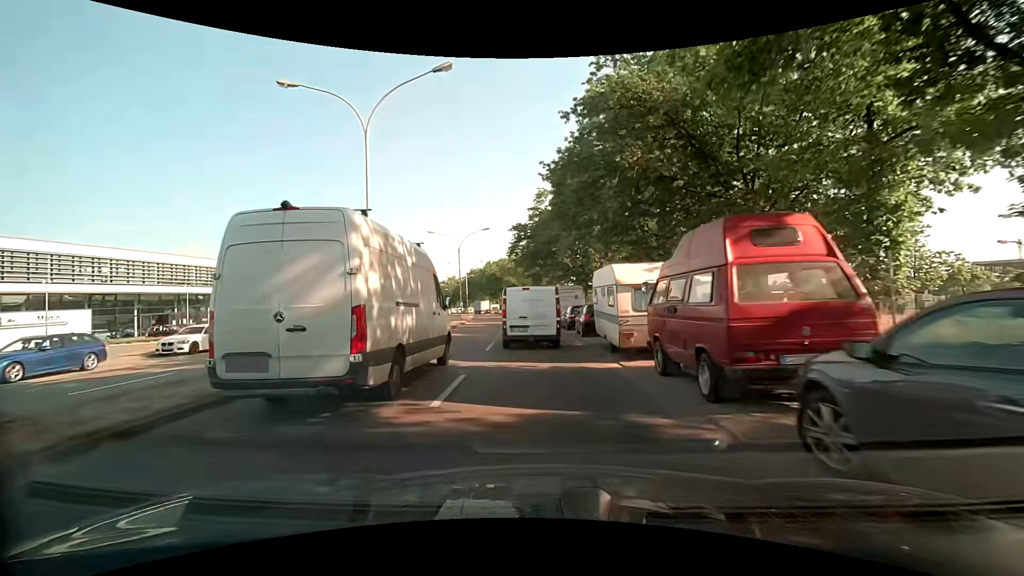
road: secondary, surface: asphalt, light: Day
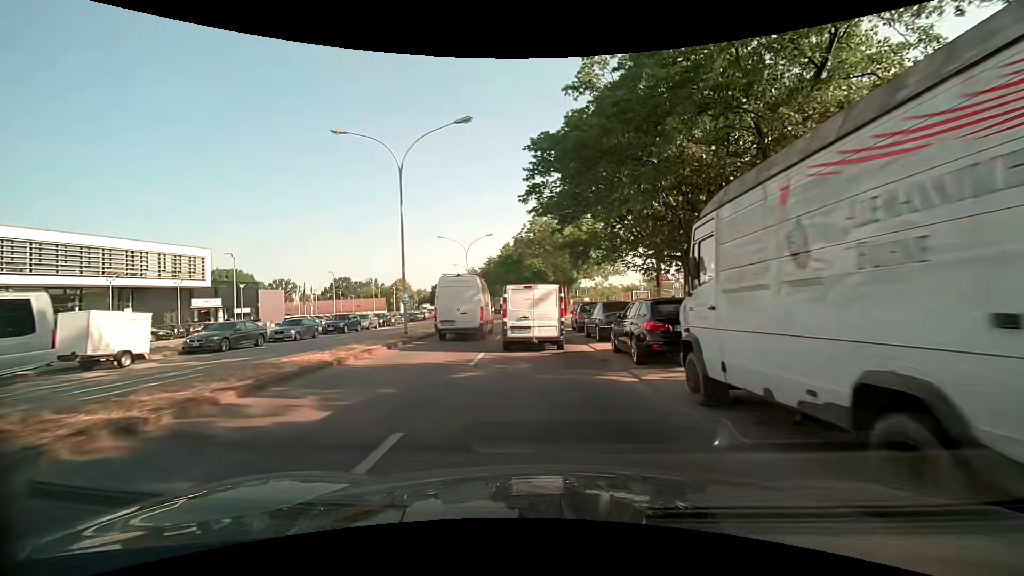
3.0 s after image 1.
(-1.6, +31.5) m; -4°
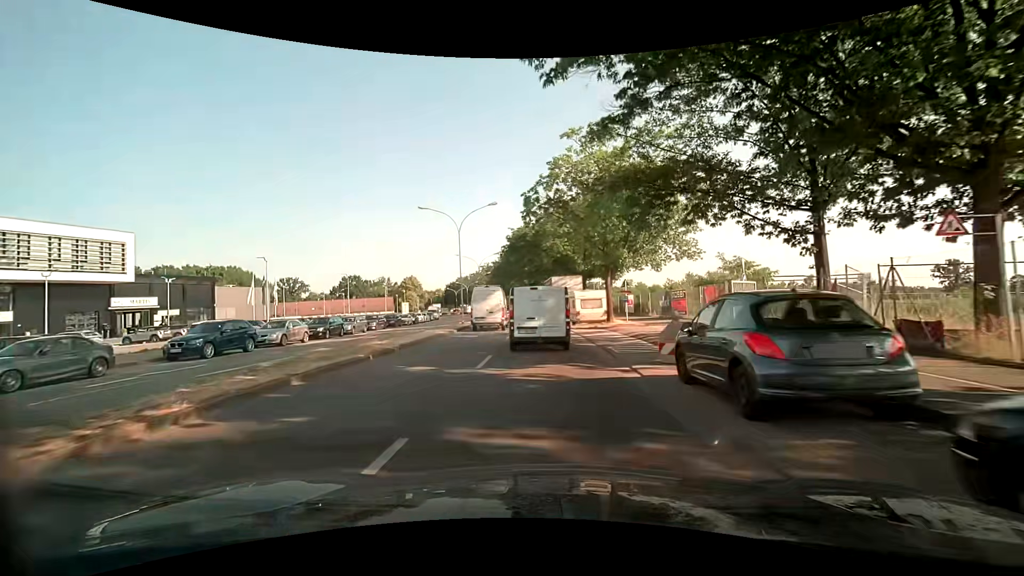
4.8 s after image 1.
(-0.4, +18.2) m; -2°
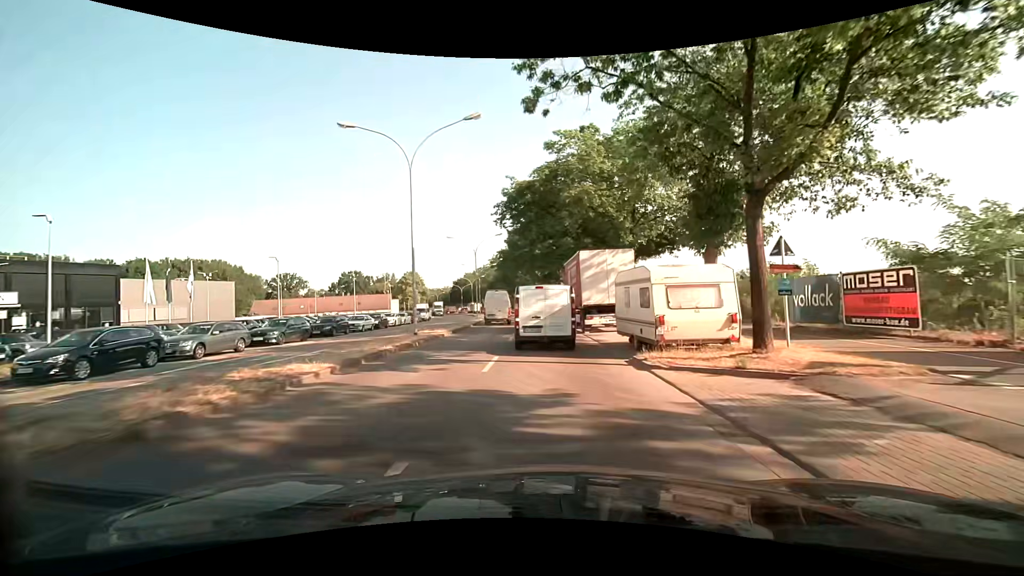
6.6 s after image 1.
(-0.4, +18.9) m; -2°
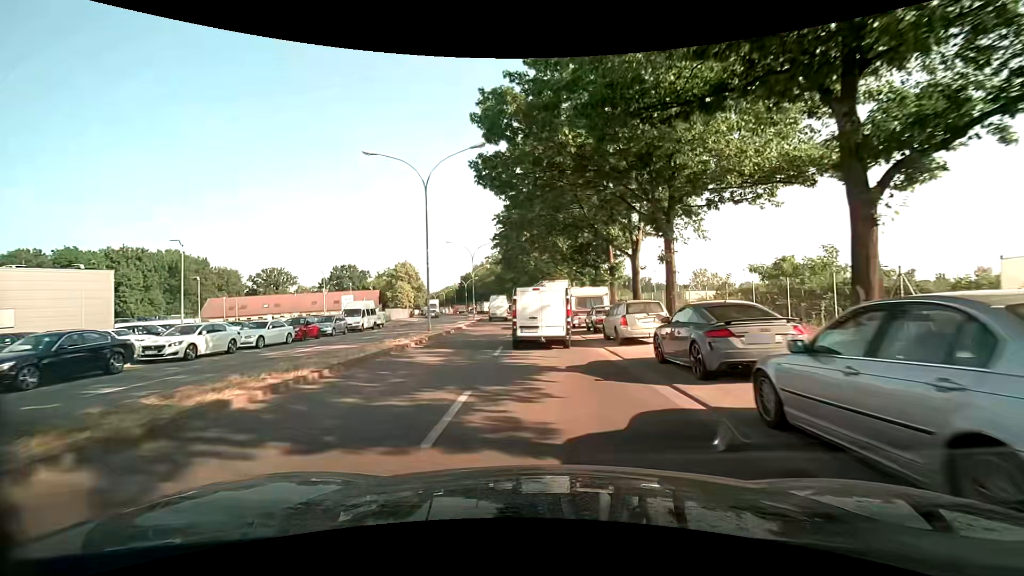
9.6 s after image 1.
(-0.9, +32.6) m; -2°
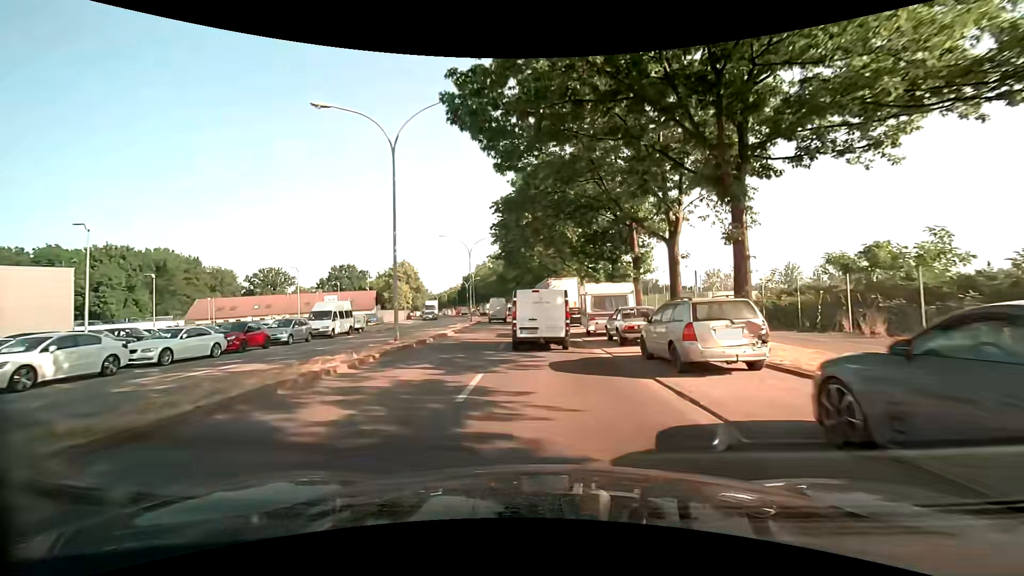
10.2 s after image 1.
(-0.1, +6.7) m; -1°
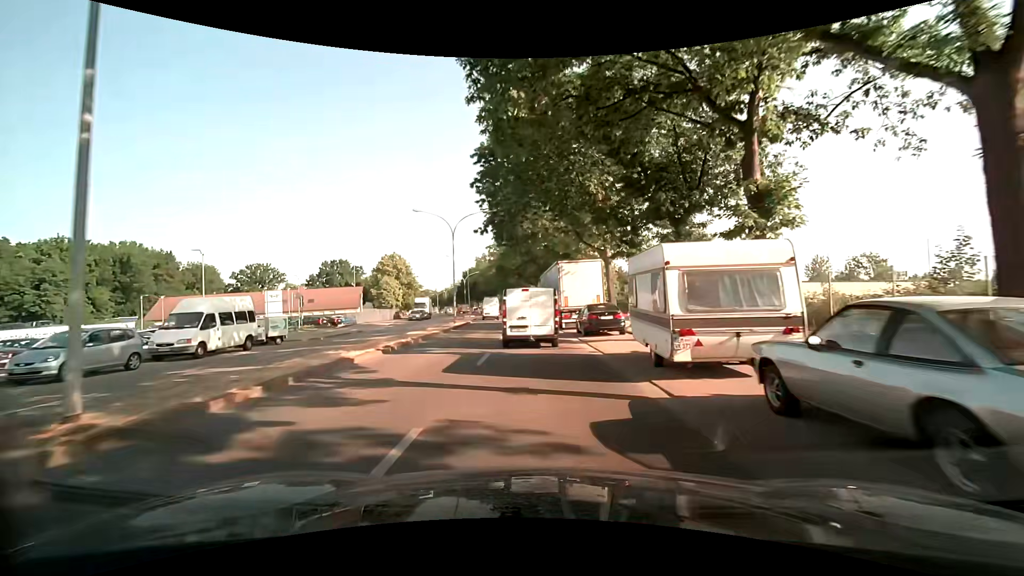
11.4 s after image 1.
(-0.1, +13.8) m; -1°
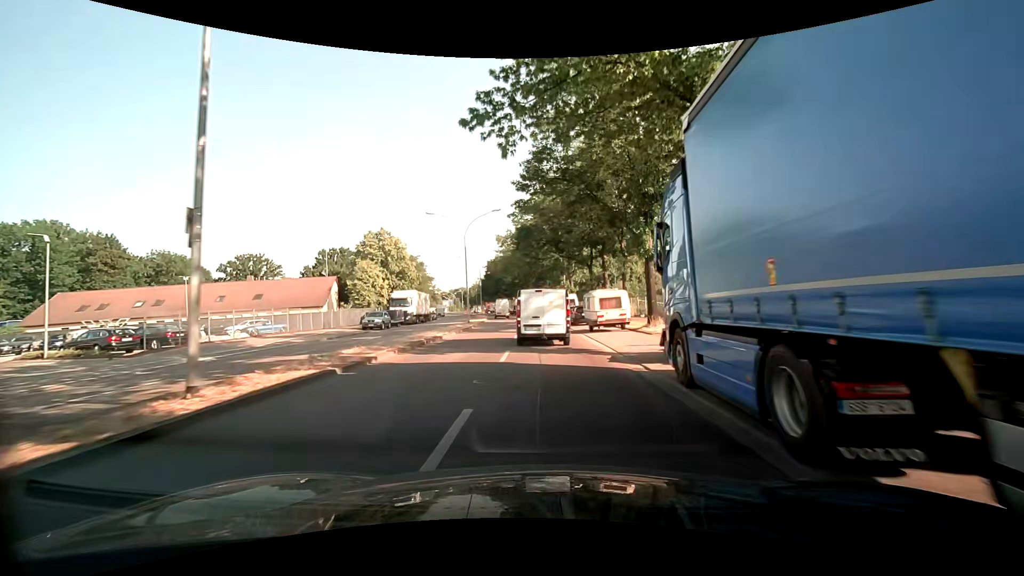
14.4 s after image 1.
(-1.7, +35.1) m; -5°
(0, +10) (0, +20) (0, +30) (-1, +40) (-1, +50) (-2, +60) (-3, +70) (-4, +80) (-6, +90) (-7, +100) m
